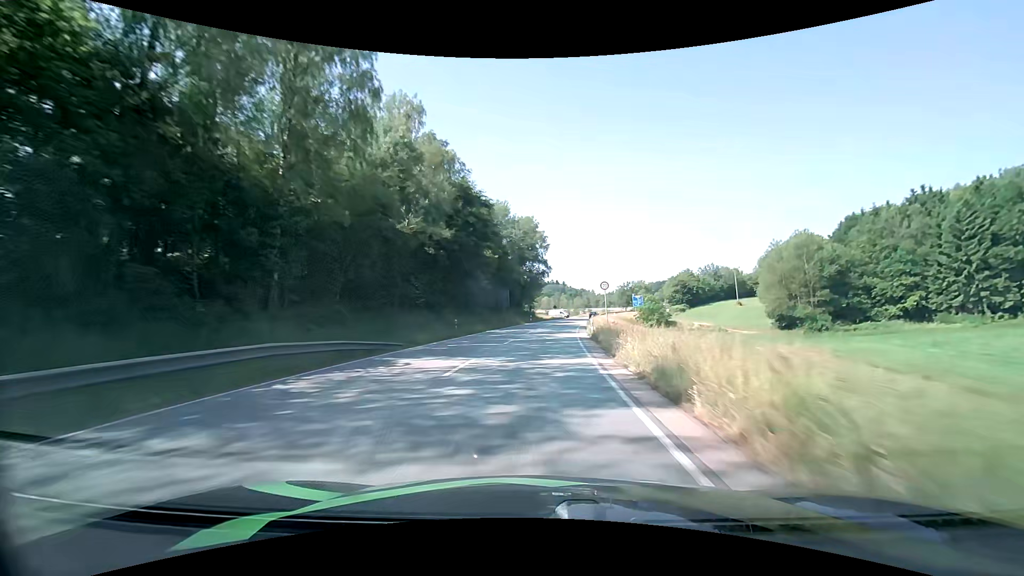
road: primary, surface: asphalt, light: Day
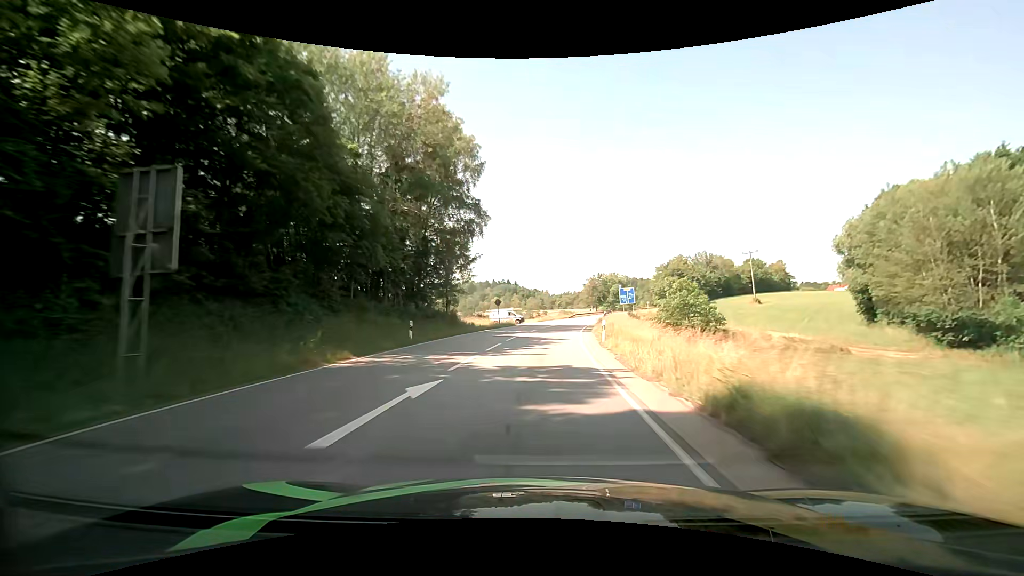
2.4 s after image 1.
(+2.3, +50.0) m; +5°
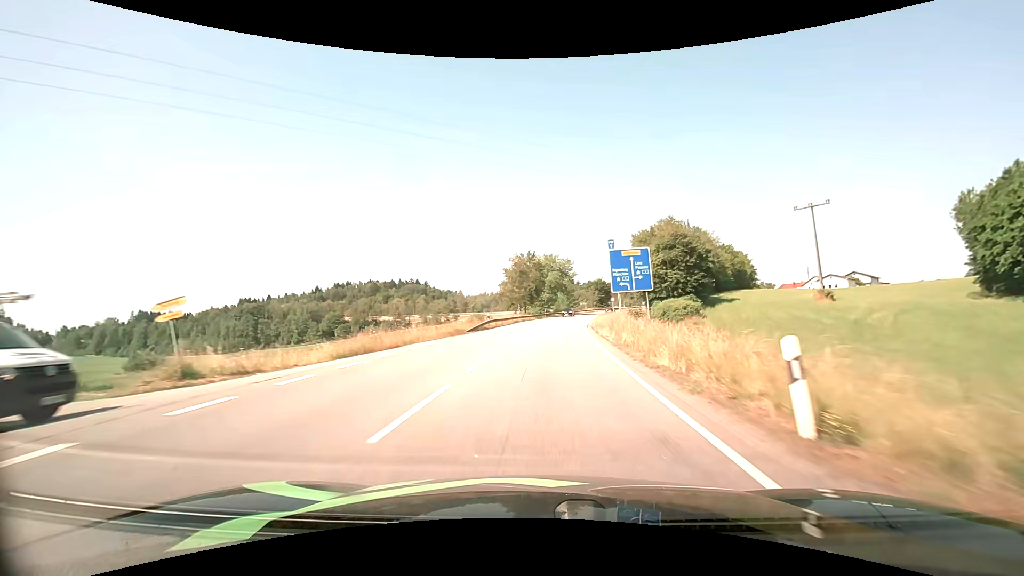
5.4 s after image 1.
(+4.5, +60.1) m; +9°
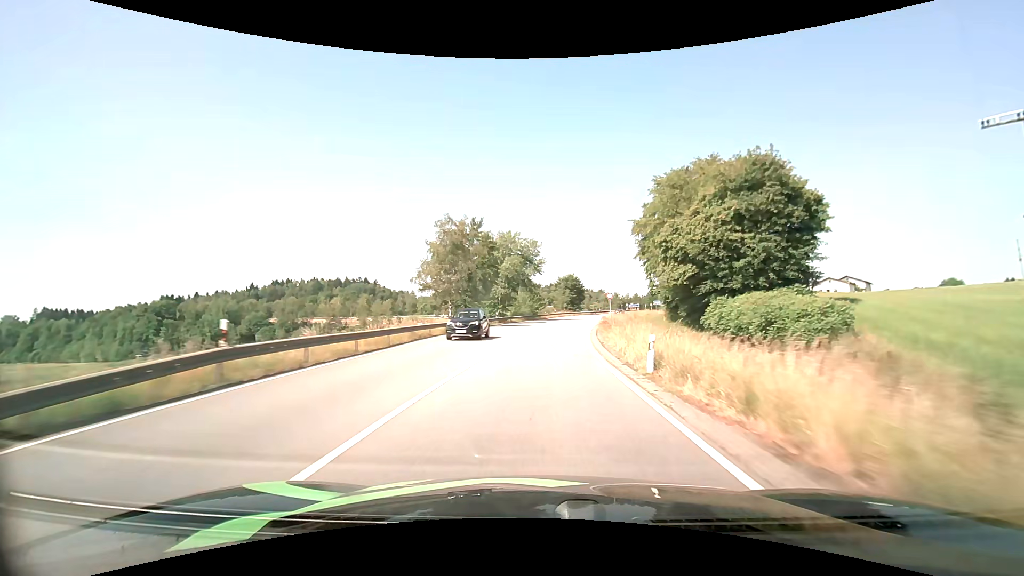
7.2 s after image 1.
(+1.4, +33.8) m; +5°
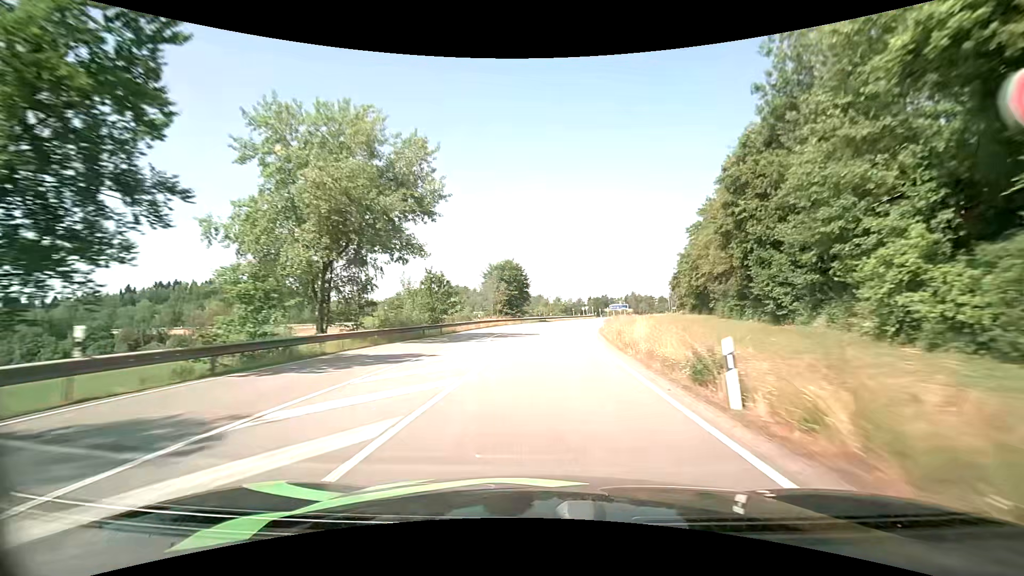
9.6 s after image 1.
(+2.5, +44.9) m; +7°
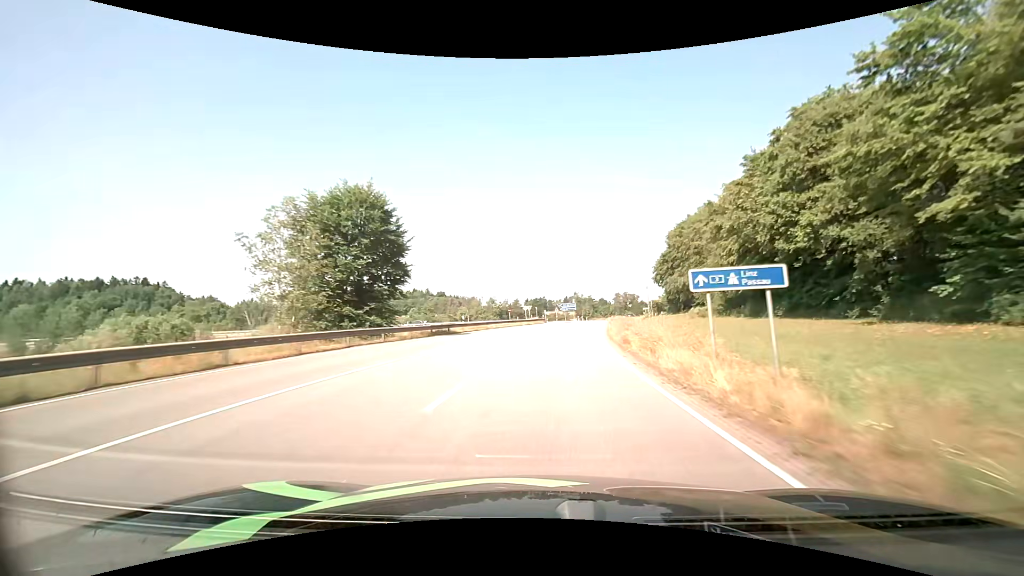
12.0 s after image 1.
(+3.1, +45.9) m; +7°
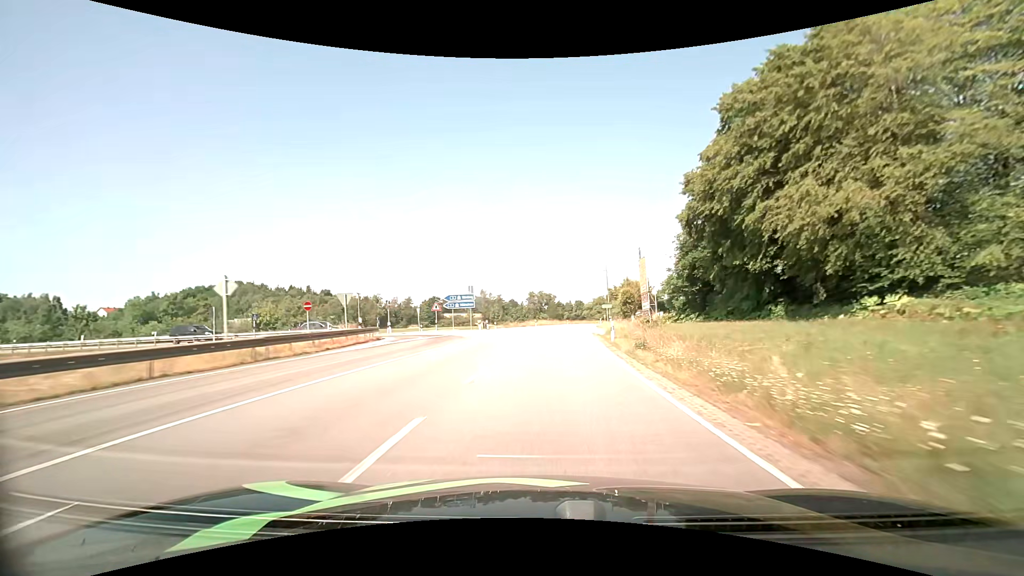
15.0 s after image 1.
(+5.3, +56.9) m; +11°
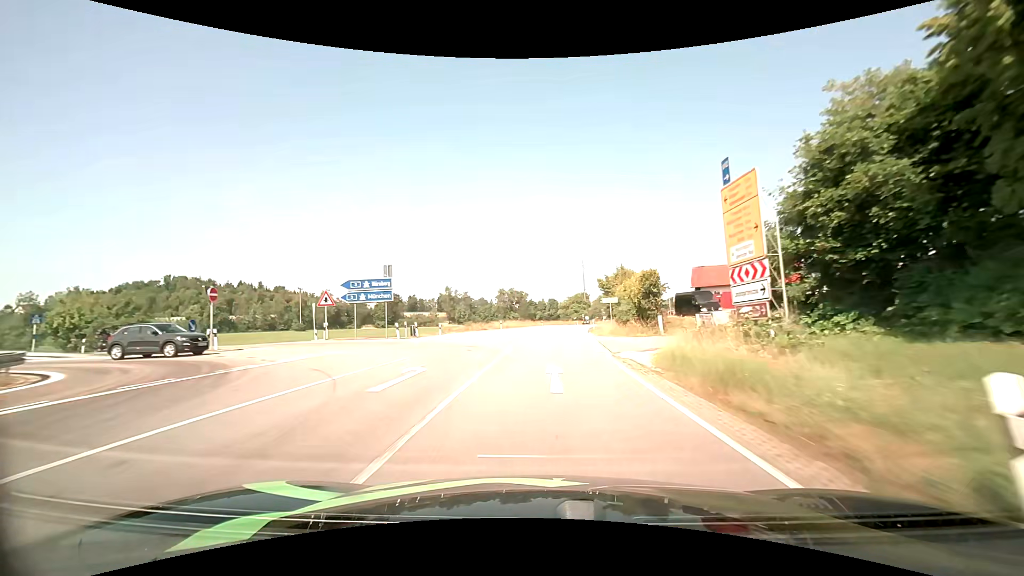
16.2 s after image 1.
(+0.7, +22.8) m; +3°
(0, +10) (0, +20) (+1, +30) (+2, +40) (+2, +50) (+4, +60) (+5, +70) (+6, +80) (+8, +90) (+10, +99) m
